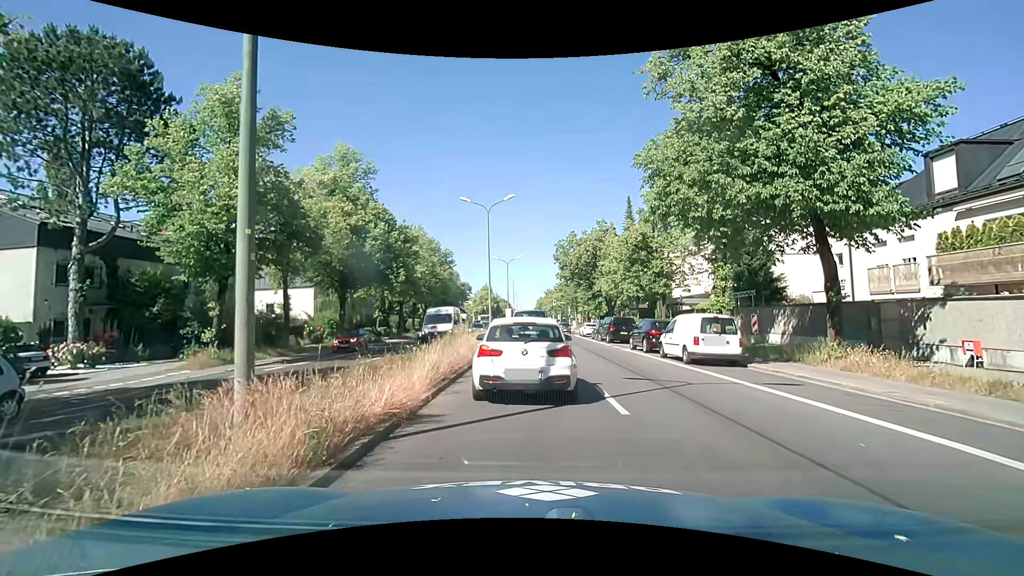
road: primary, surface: asphalt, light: Day
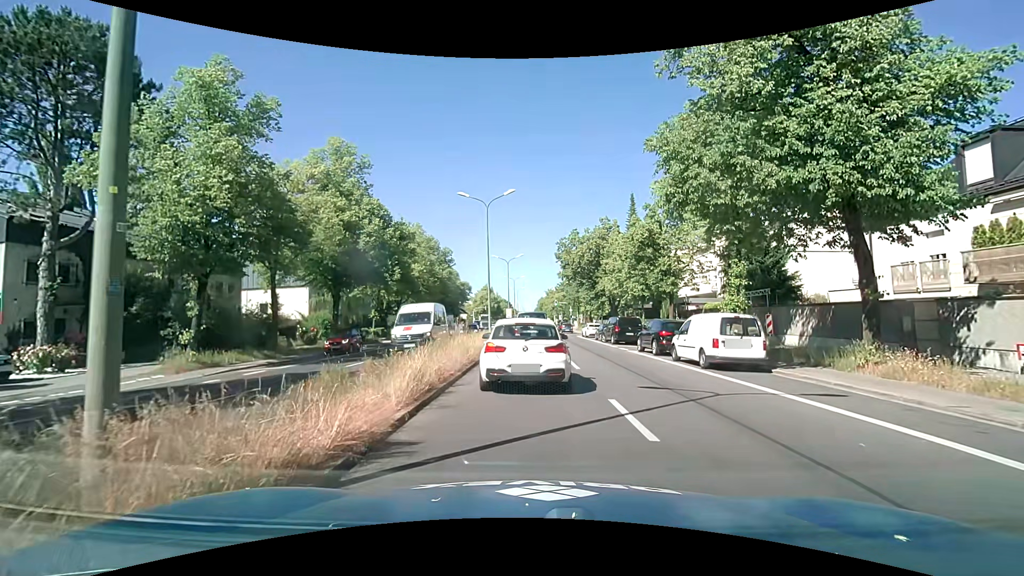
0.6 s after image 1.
(0.0, +1.7) m; +1°
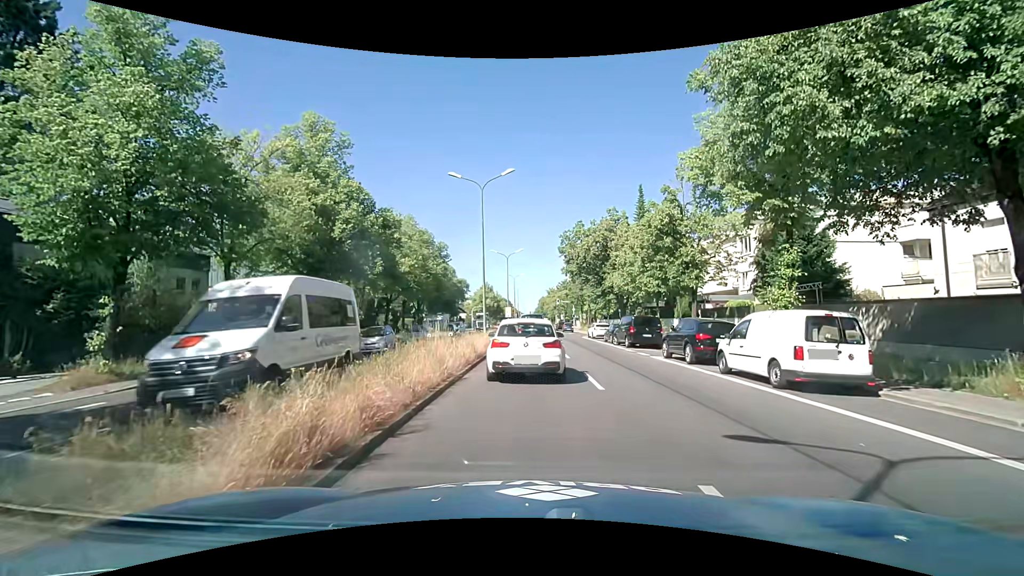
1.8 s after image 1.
(-0.1, +4.8) m; -1°
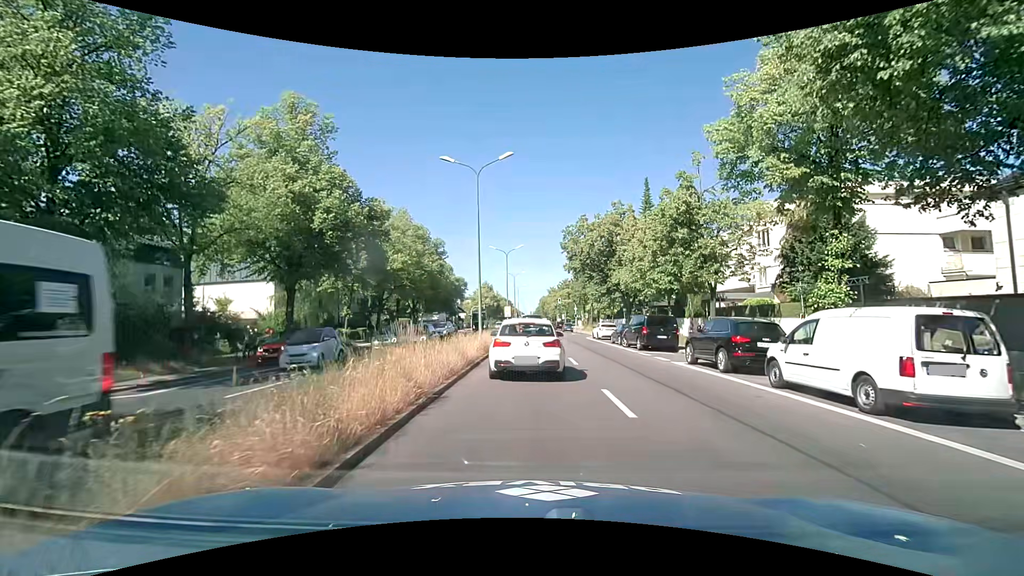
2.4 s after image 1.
(0.0, +3.1) m; -1°
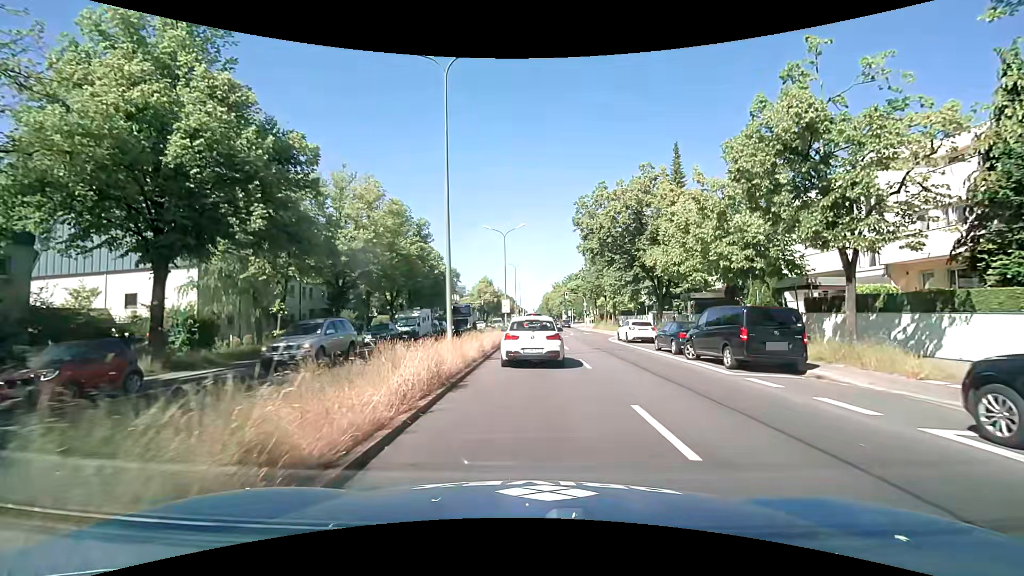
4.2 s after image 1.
(+0.1, +11.5) m; 0°
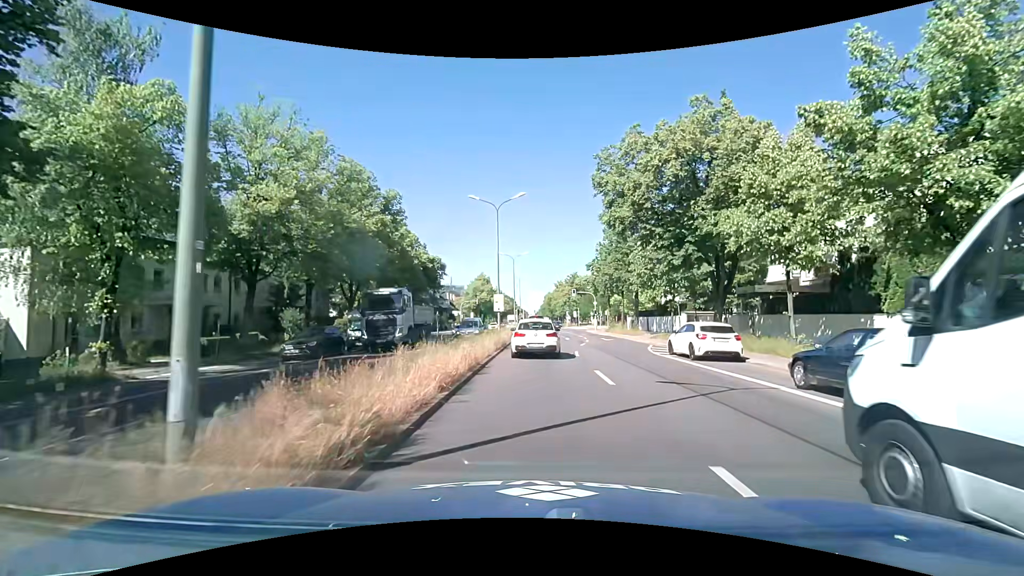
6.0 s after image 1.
(+0.1, +12.3) m; +1°
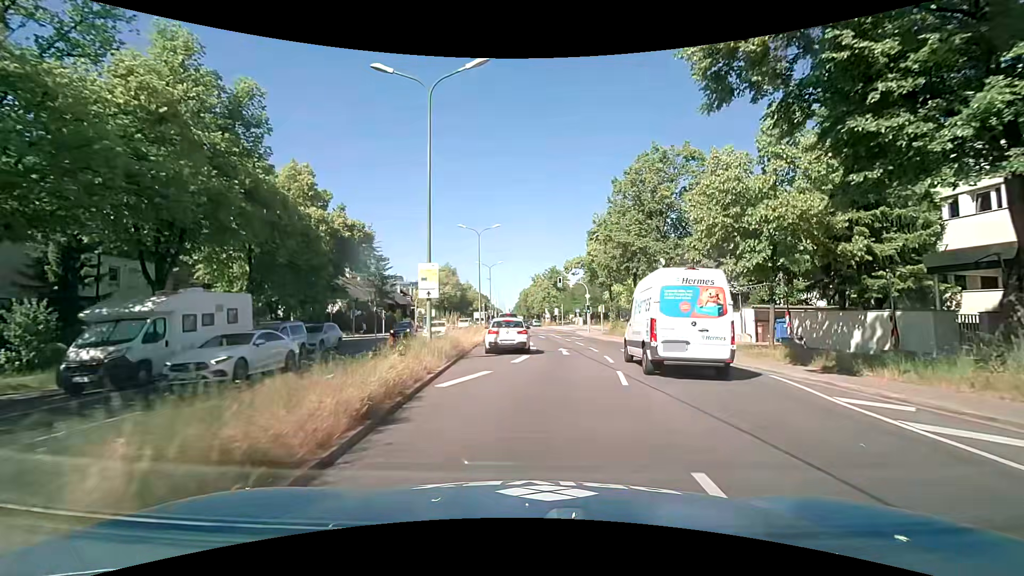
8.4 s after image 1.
(+0.3, +18.4) m; +2°
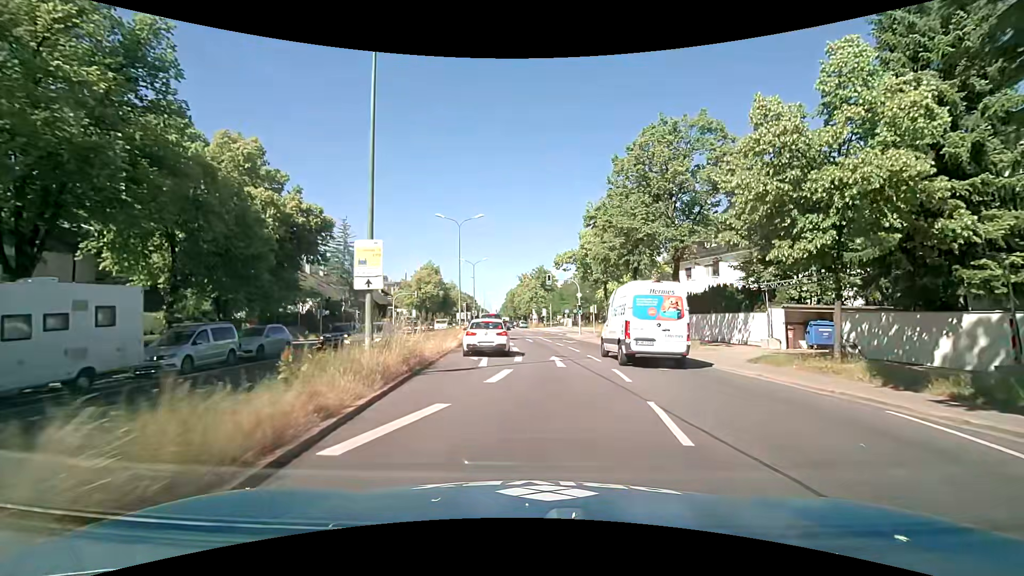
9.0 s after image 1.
(+0.1, +5.0) m; +1°
(0, +10) (+1, +20) (+1, +30) (0, +40) (-1, +50) (-2, +60) (-4, +70) (-5, +80) (-6, +90) (-6, +100) m
